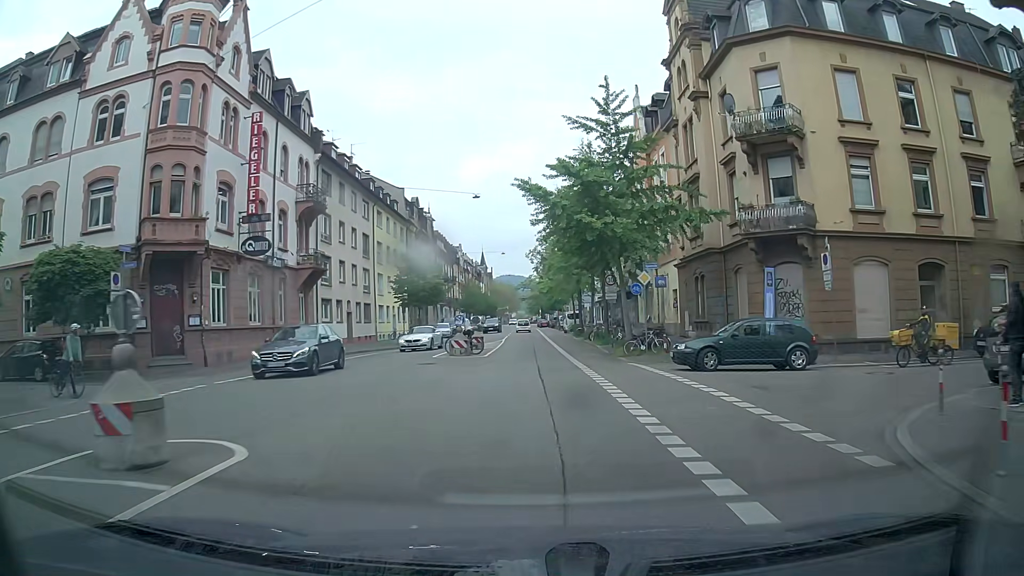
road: secondary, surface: asphalt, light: Day
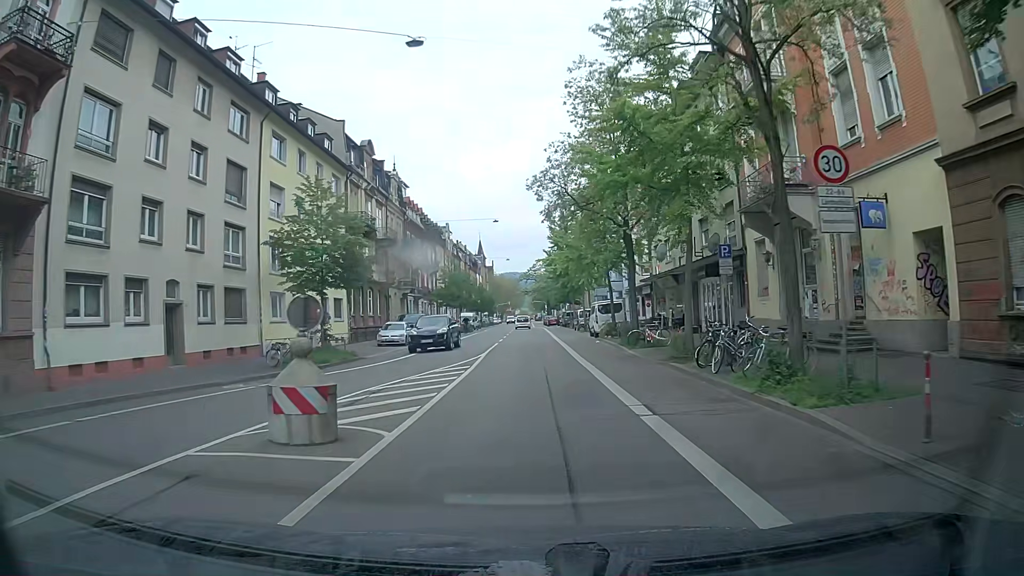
(+0.1, +25.8) m; 0°
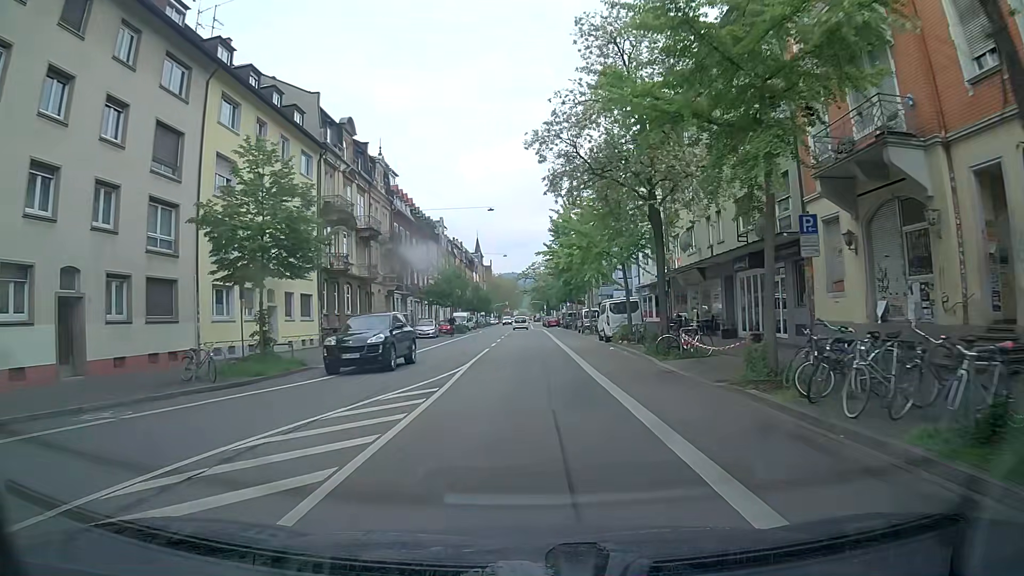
(0.0, +6.4) m; 0°
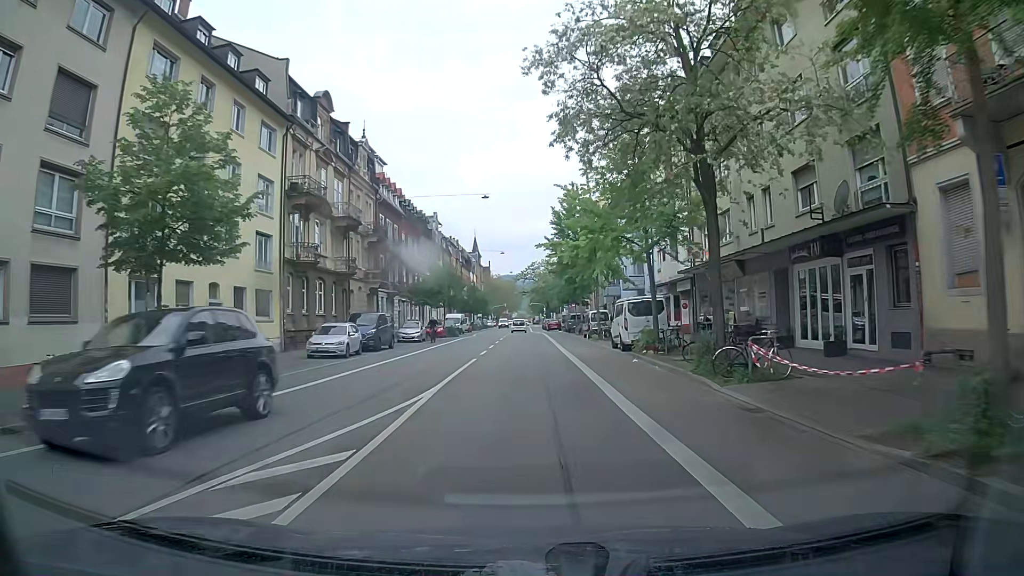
(0.0, +6.4) m; -1°
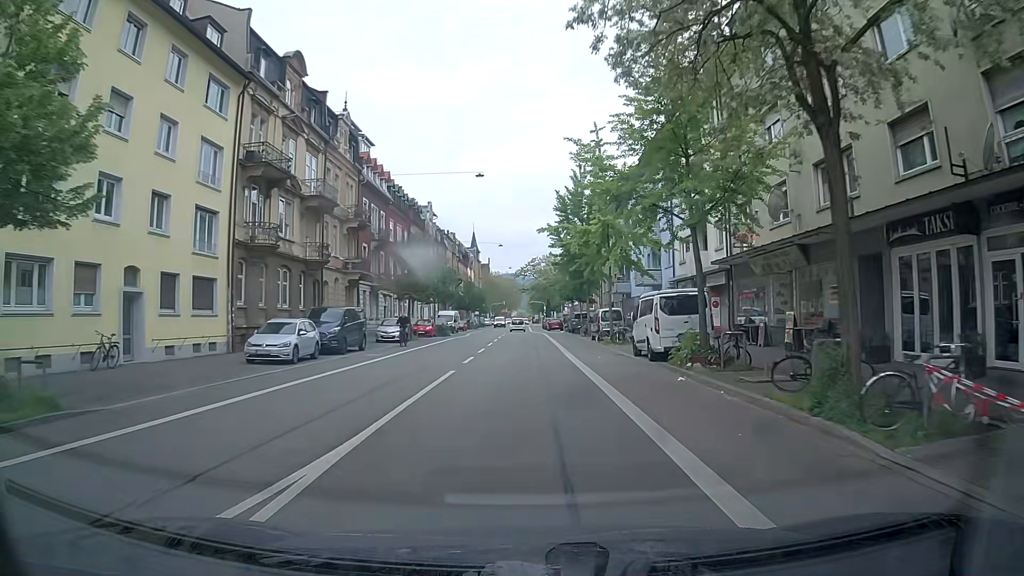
(0.0, +6.5) m; 0°
